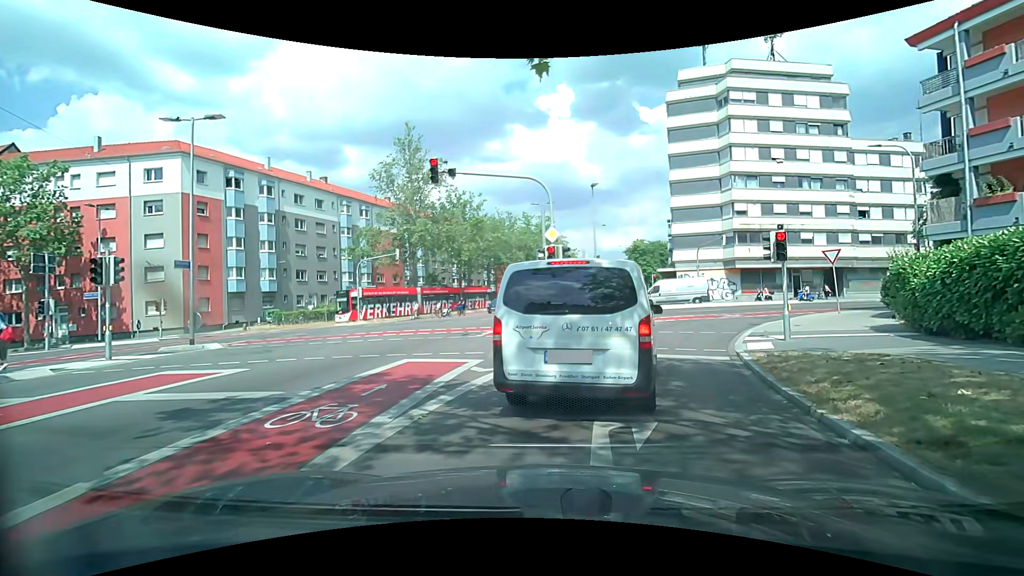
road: secondary_link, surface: asphalt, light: Day
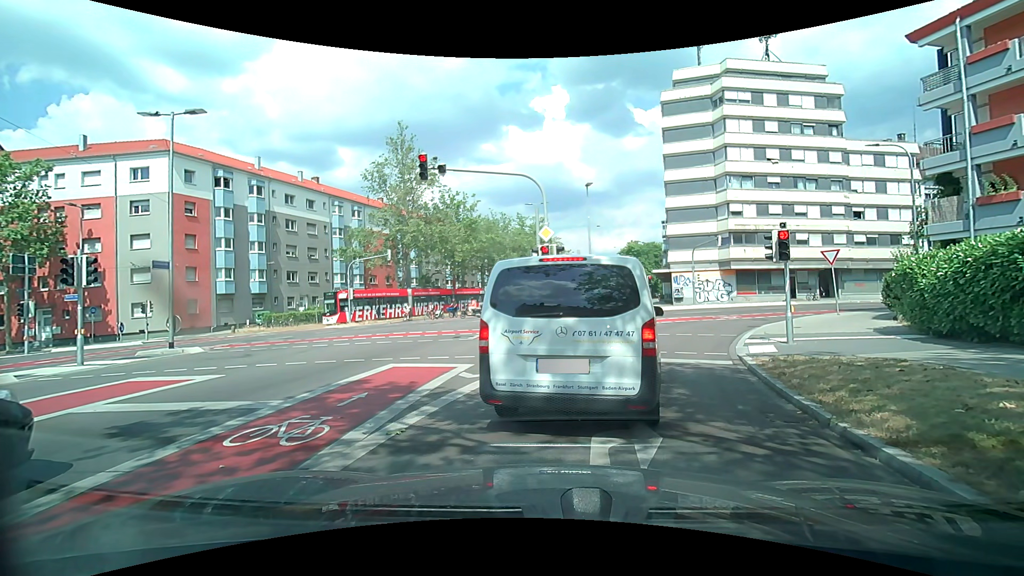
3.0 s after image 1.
(0.0, +0.7) m; 0°
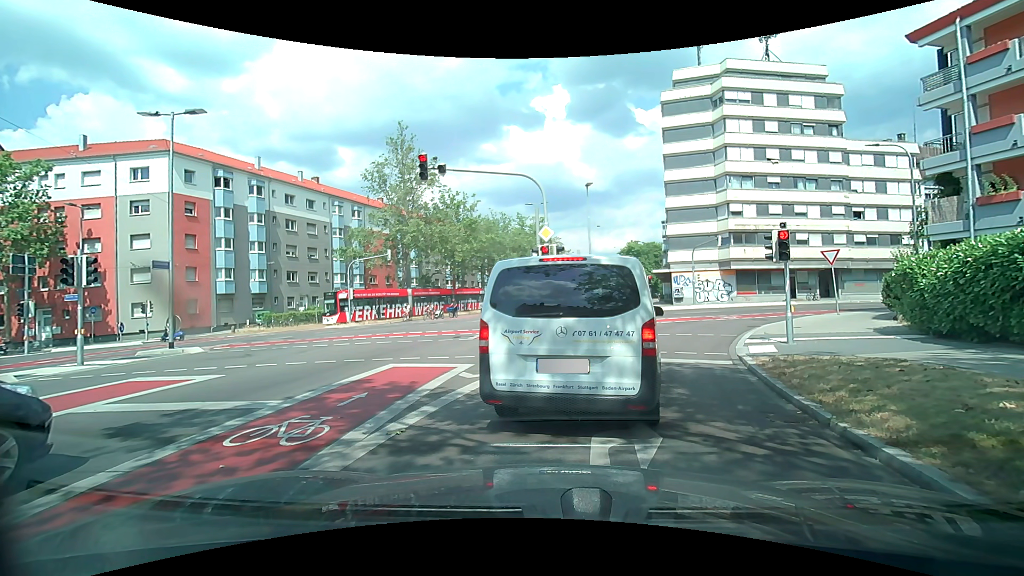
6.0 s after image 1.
(0.0, 0.0) m; 0°
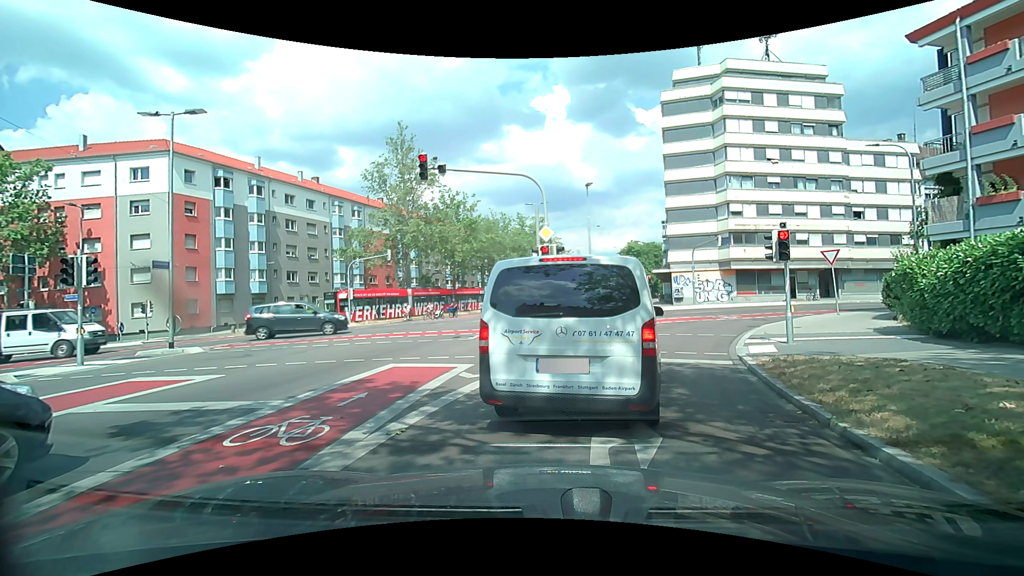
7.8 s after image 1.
(0.0, 0.0) m; 0°
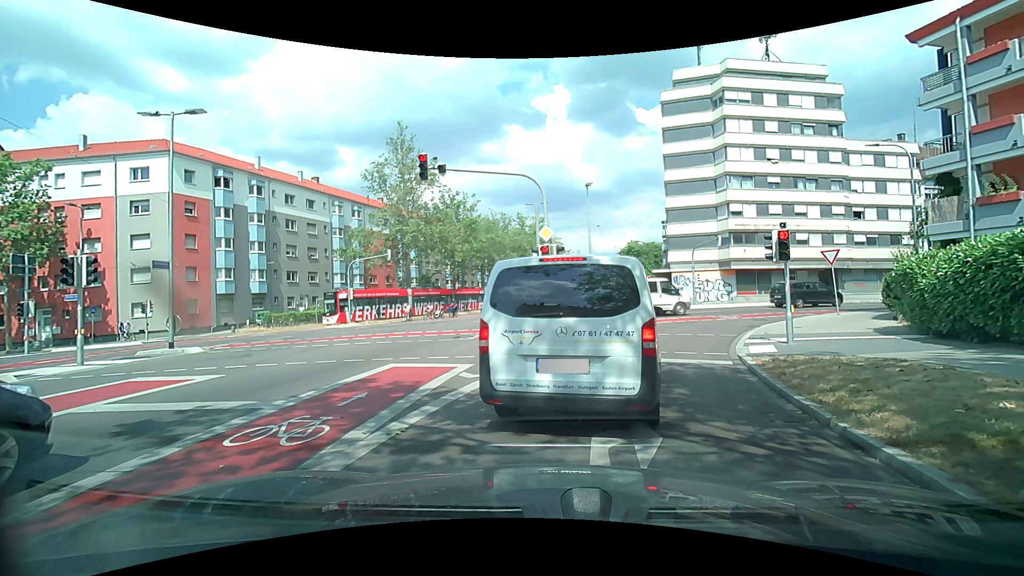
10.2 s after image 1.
(0.0, 0.0) m; 0°
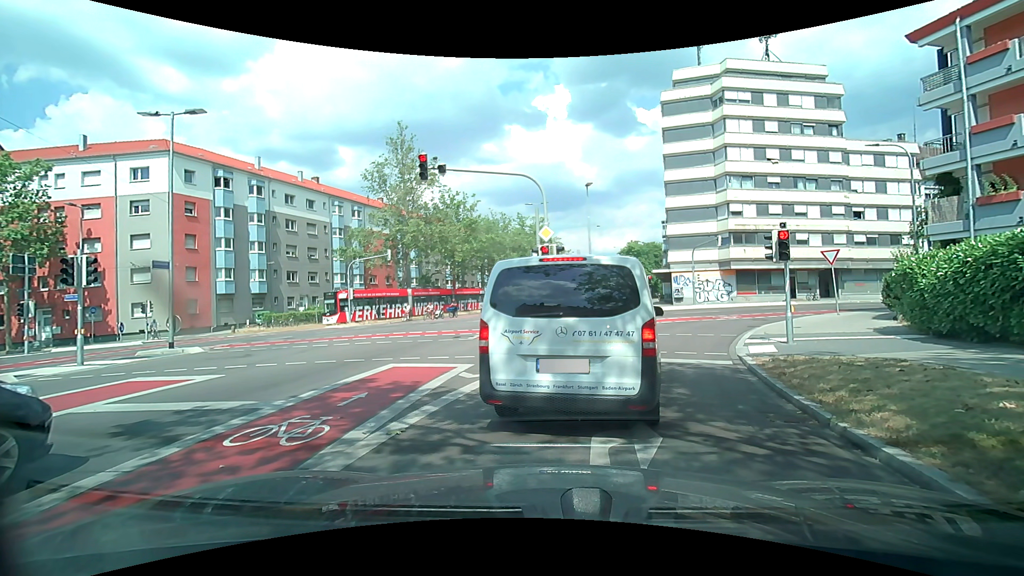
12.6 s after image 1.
(0.0, 0.0) m; 0°
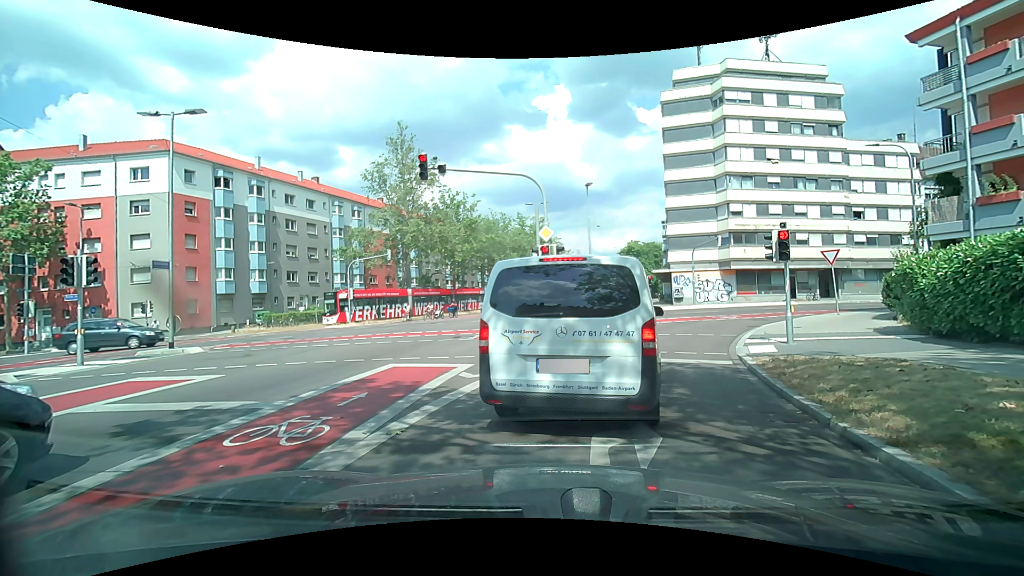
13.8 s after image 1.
(0.0, 0.0) m; 0°
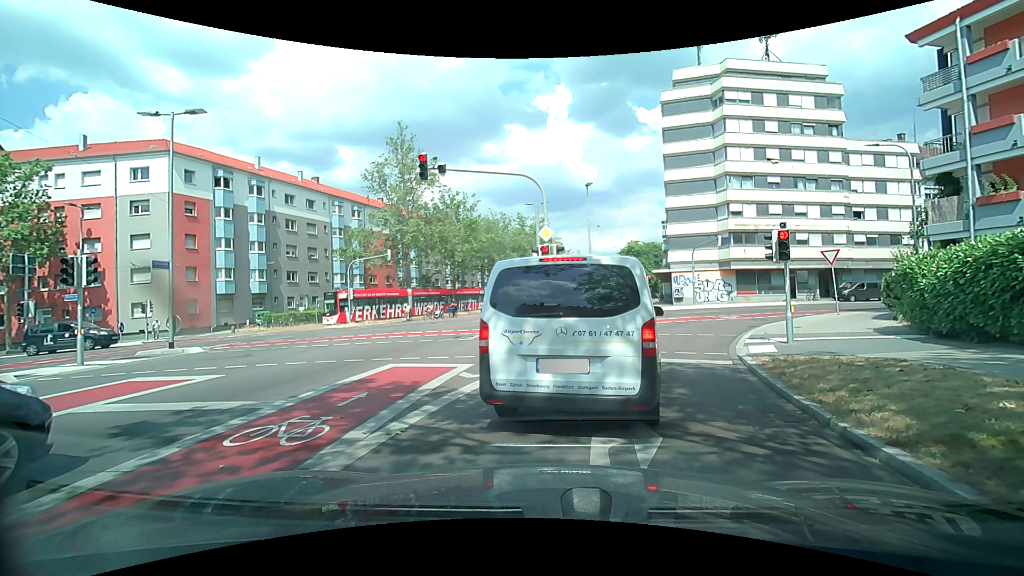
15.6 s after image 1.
(0.0, 0.0) m; 0°
(+2, +10) (+6, +19) (+11, +27) (+20, +32) (+30, +35) (+39, +38) (+49, +40) (+59, +43) (+68, +46) (+78, +49) m
